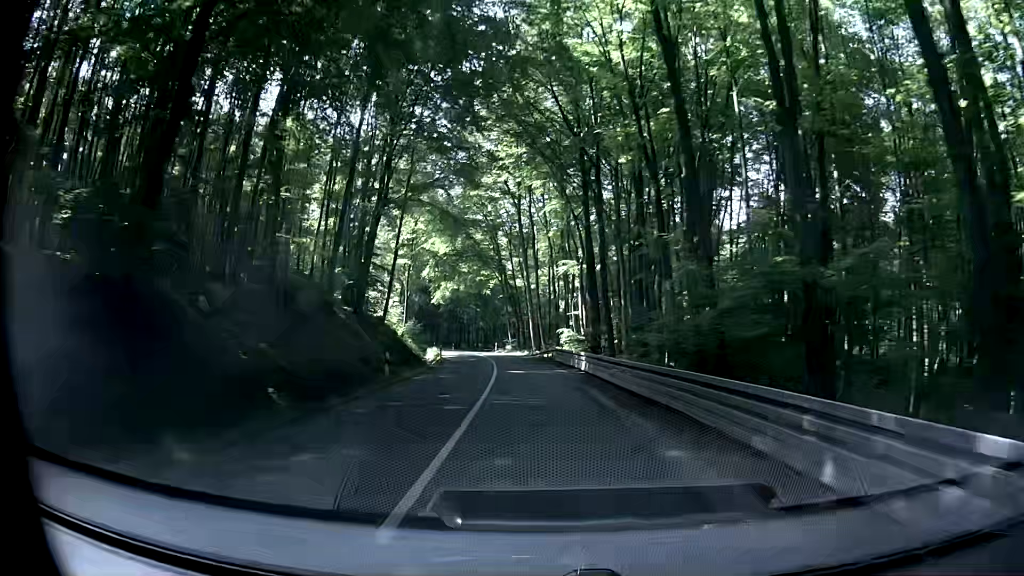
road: secondary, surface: asphalt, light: Day
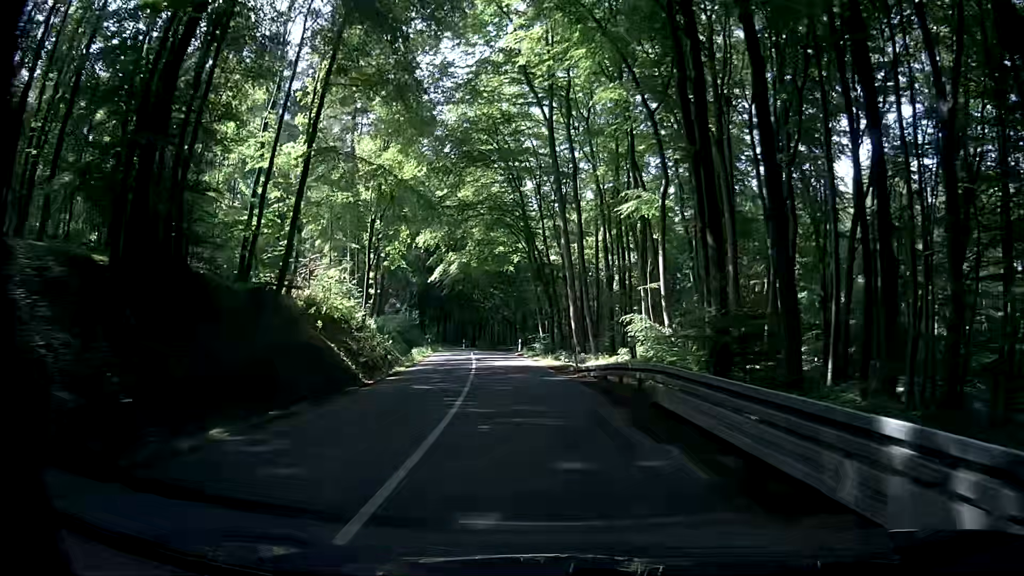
(-0.6, +26.8) m; -3°
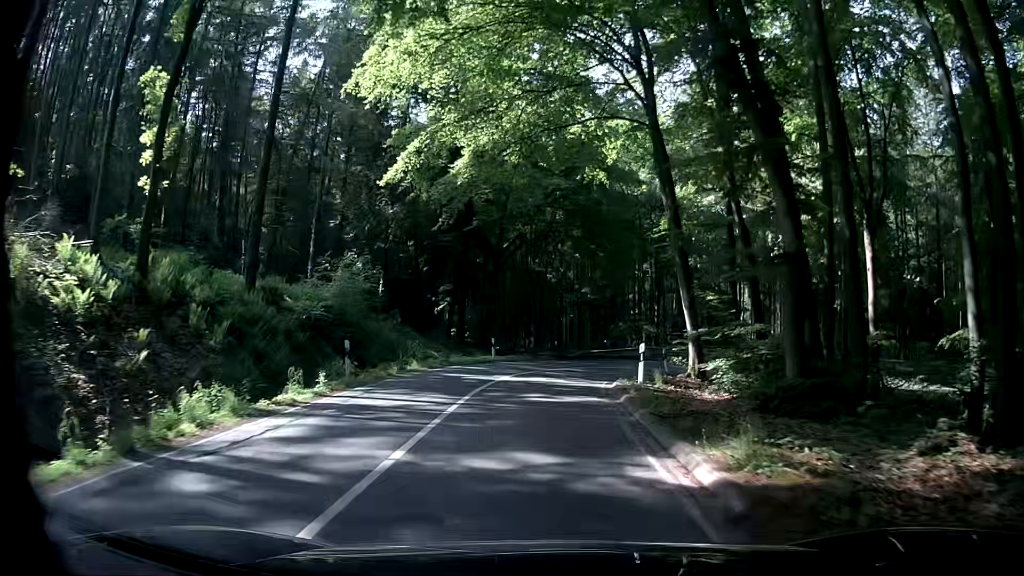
(-2.2, +39.3) m; -6°
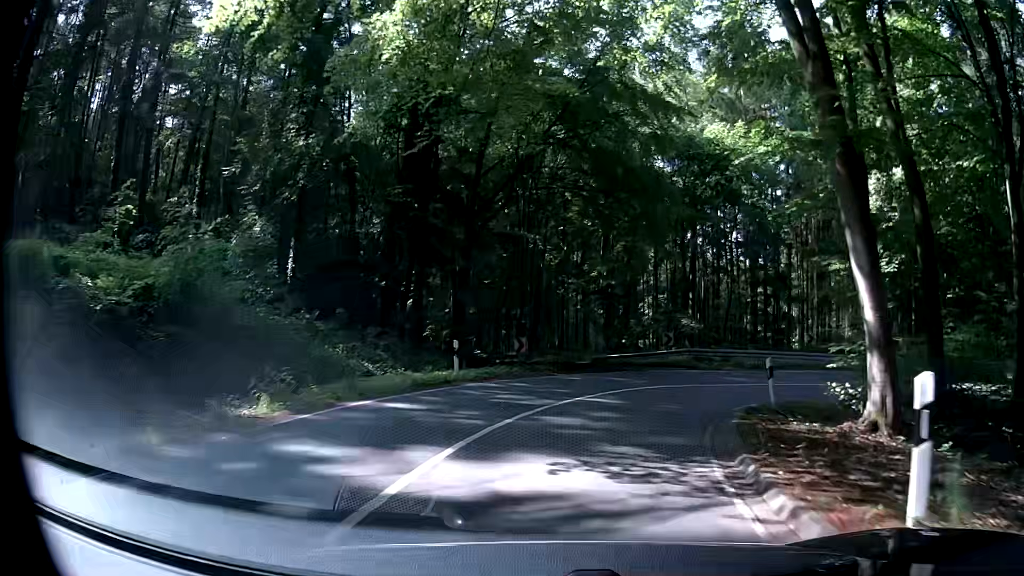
(-0.2, +12.9) m; -2°
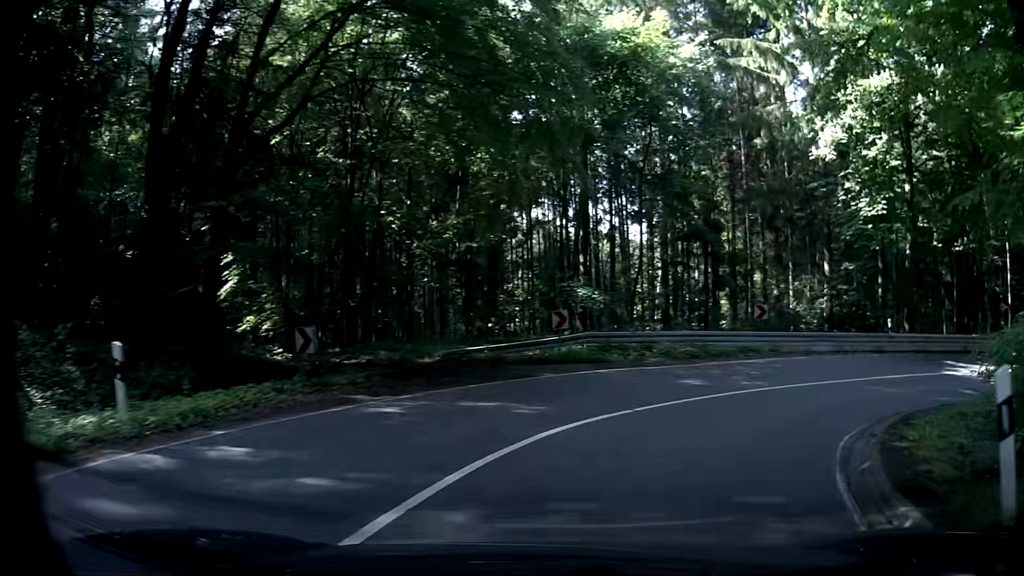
(+0.8, +10.9) m; +11°
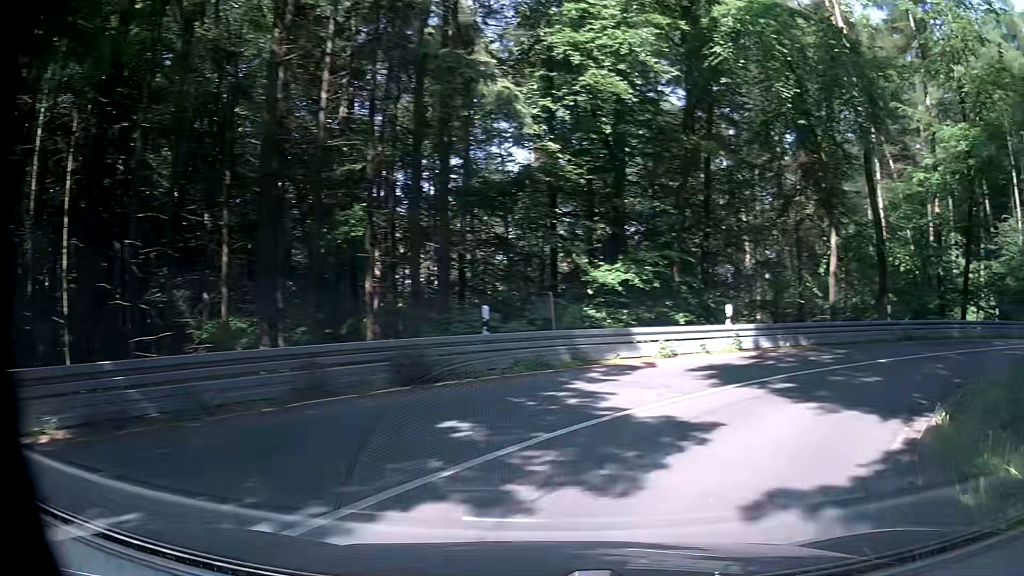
(+13.9, +18.9) m; +77°
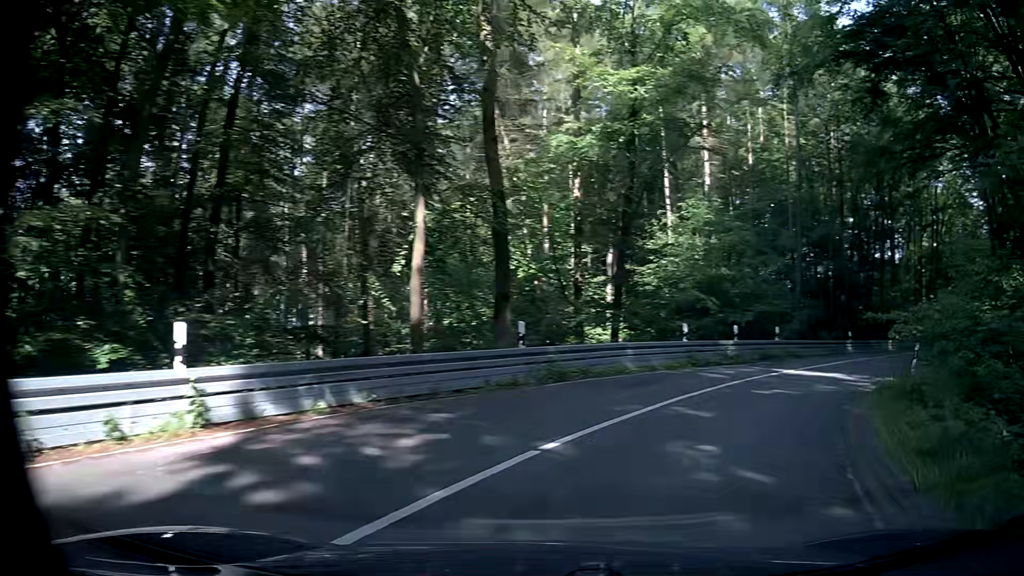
(+3.5, +10.5) m; +37°
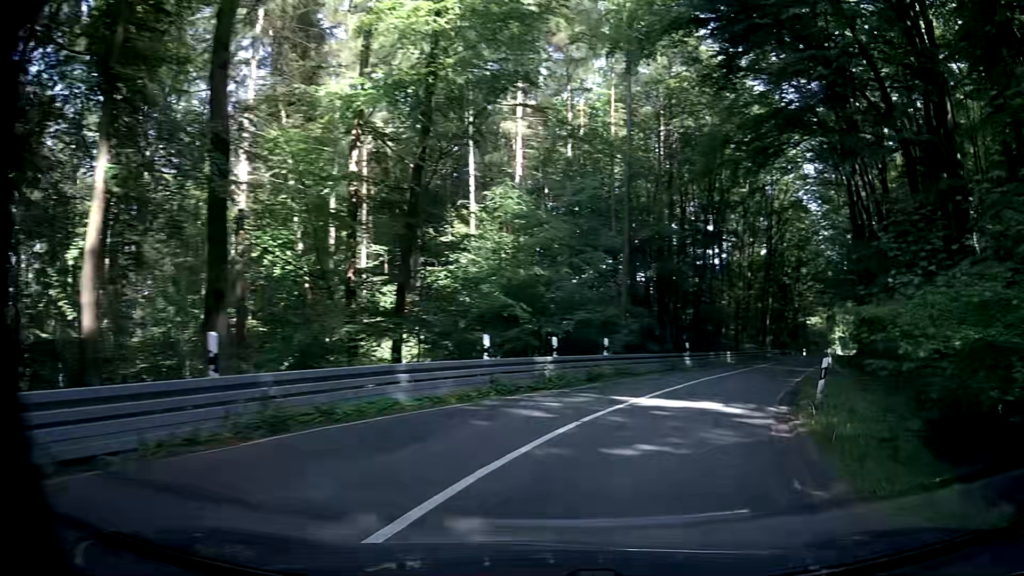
(+0.6, +6.0) m; +12°
